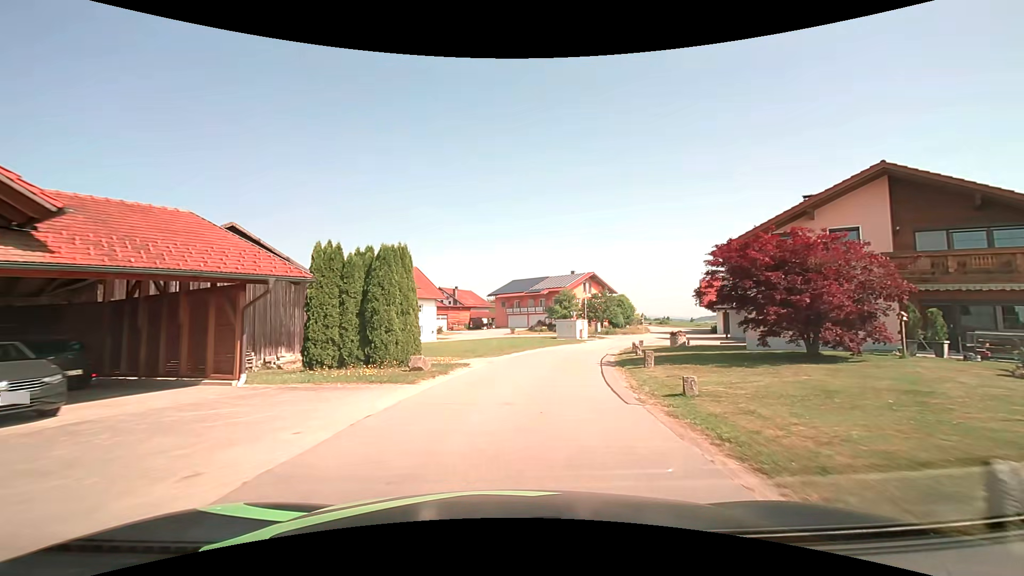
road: tertiary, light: Day
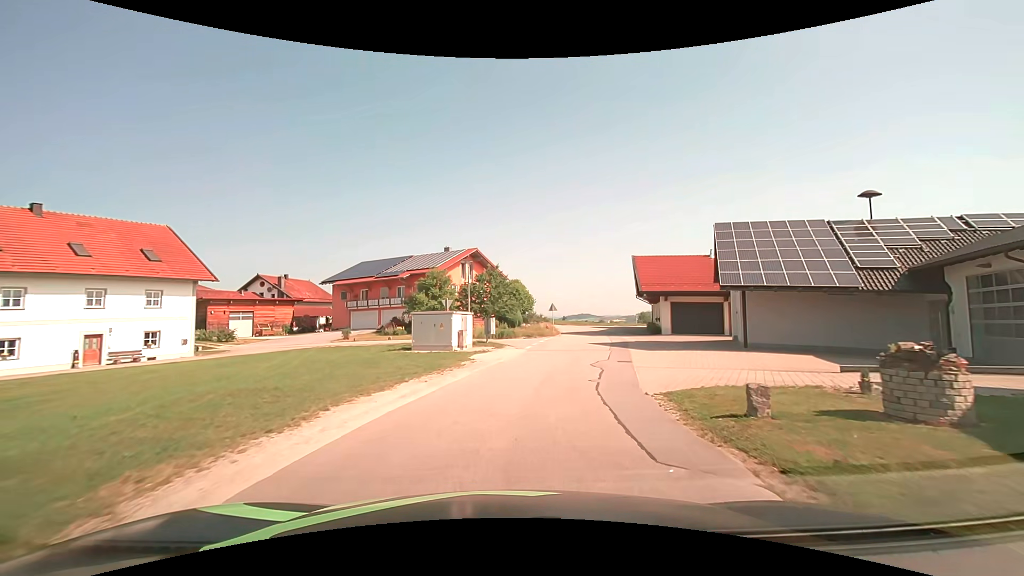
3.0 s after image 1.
(+3.2, +27.2) m; +14°
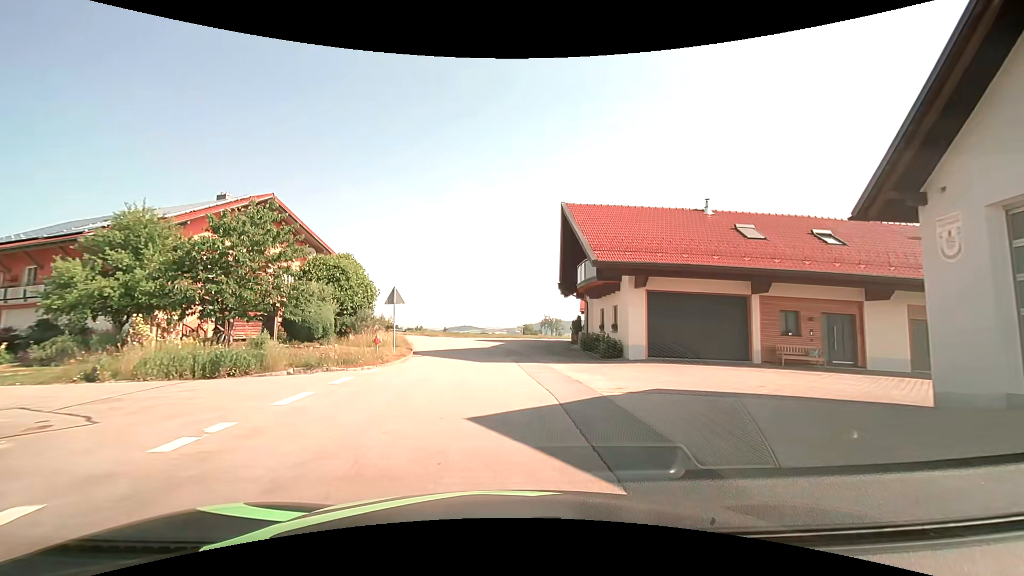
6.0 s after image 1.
(+3.7, +25.6) m; +13°
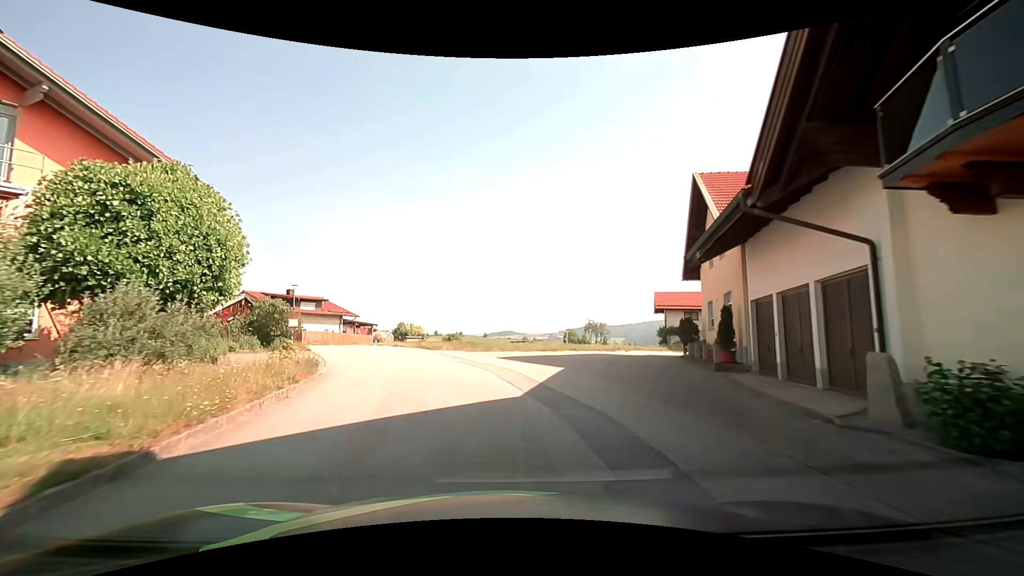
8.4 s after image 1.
(-0.3, +21.0) m; -4°
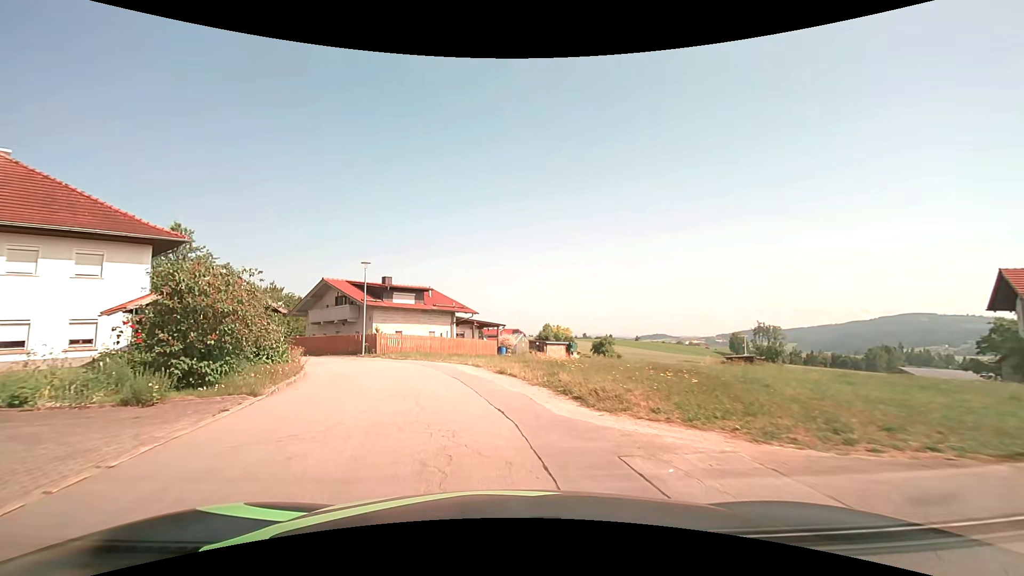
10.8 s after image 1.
(-2.6, +20.6) m; -16°
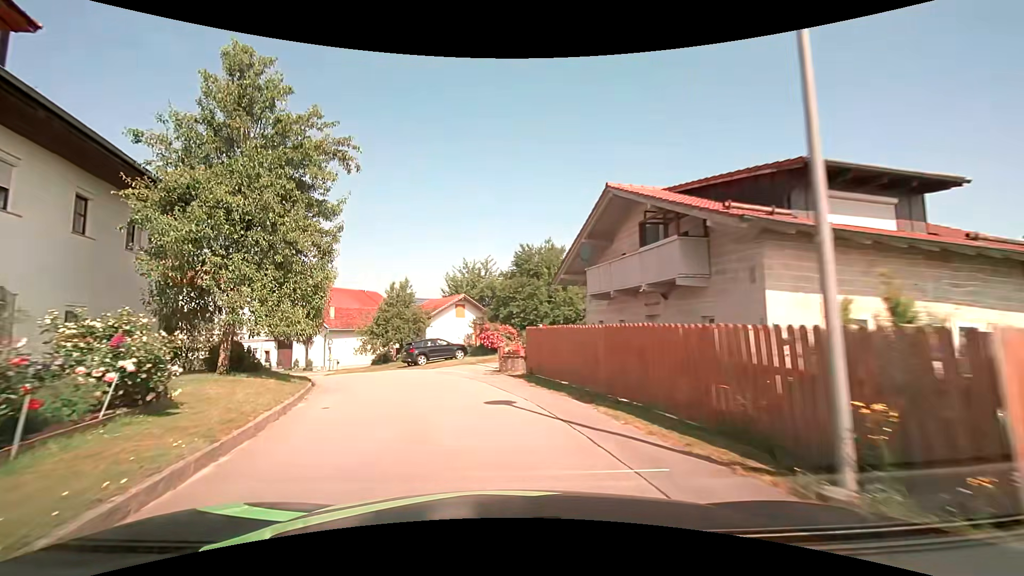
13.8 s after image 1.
(-7.1, +24.9) m; -34°
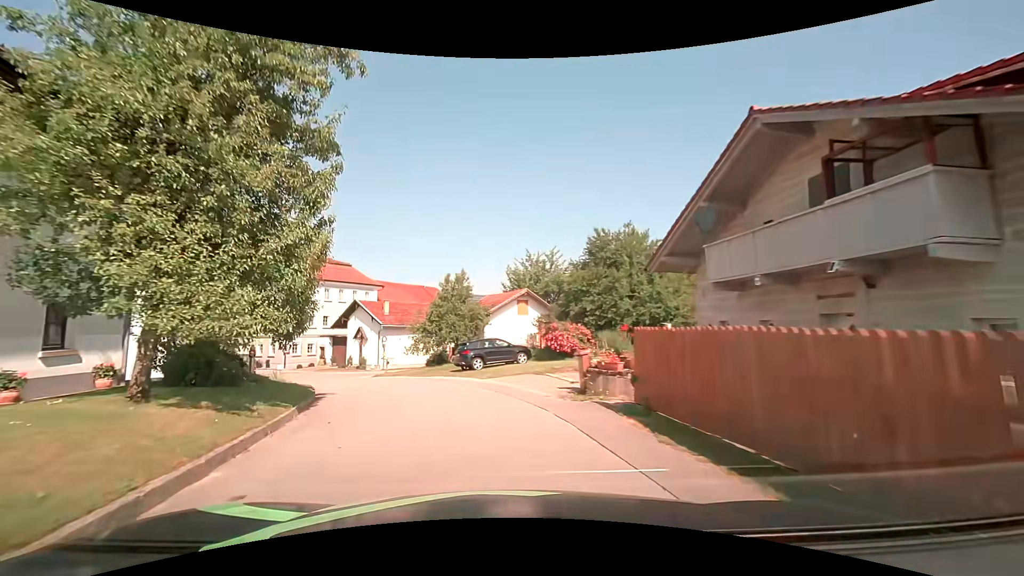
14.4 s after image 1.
(-0.4, +5.3) m; -8°
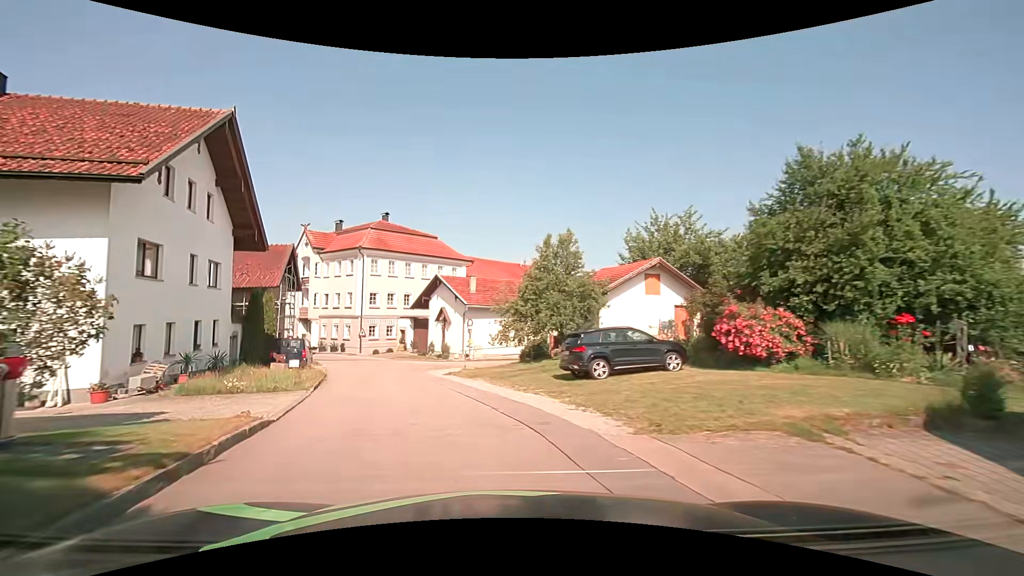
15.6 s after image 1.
(-1.0, +10.5) m; -10°
(-1, +10) (-3, +20) (-6, +29) (-11, +38) (-18, +45) (-26, +51) (-32, +59) (-36, +68) (-37, +78) (-38, +88) m
